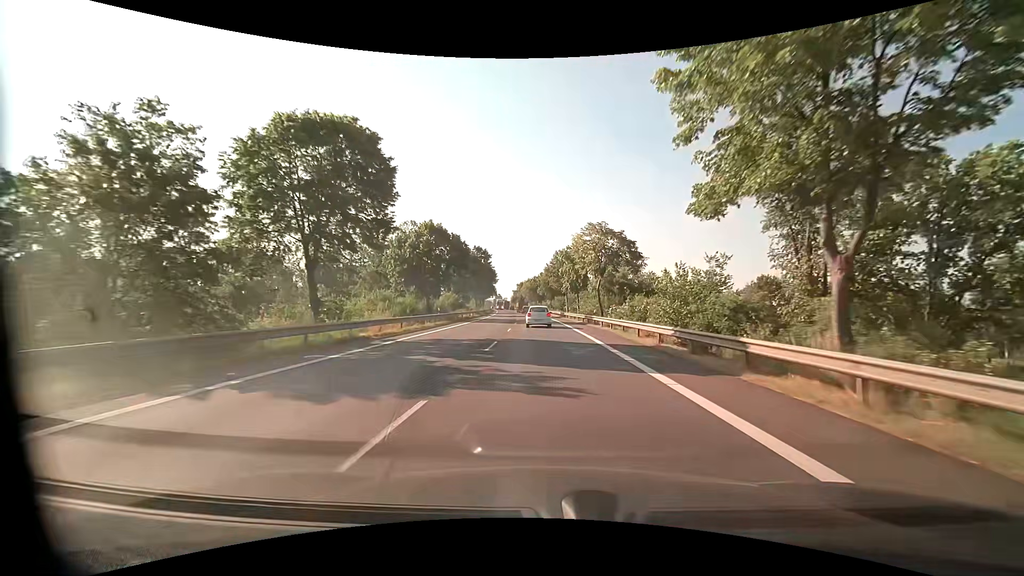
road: primary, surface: asphalt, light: Day
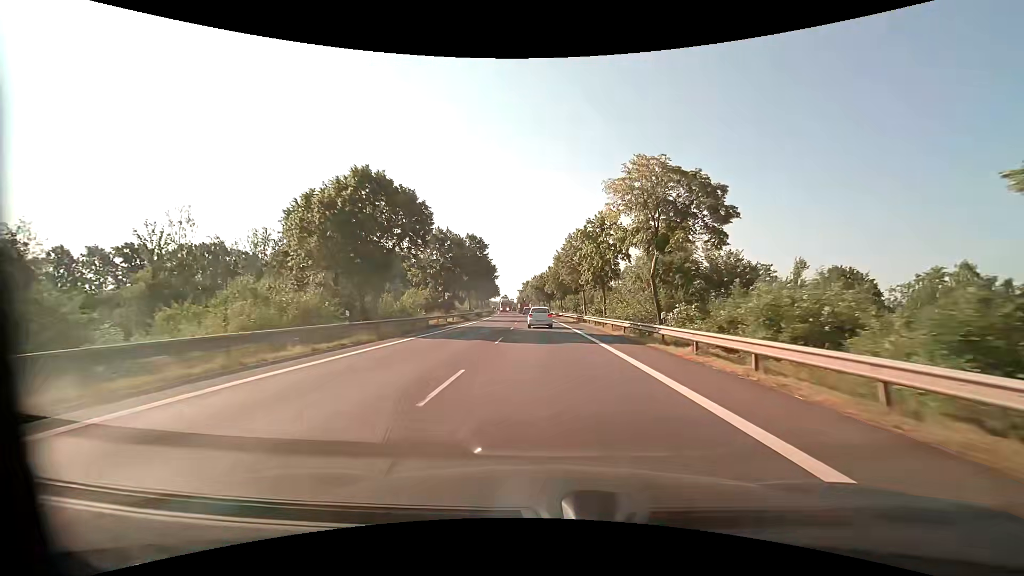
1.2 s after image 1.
(-0.2, +20.5) m; -1°
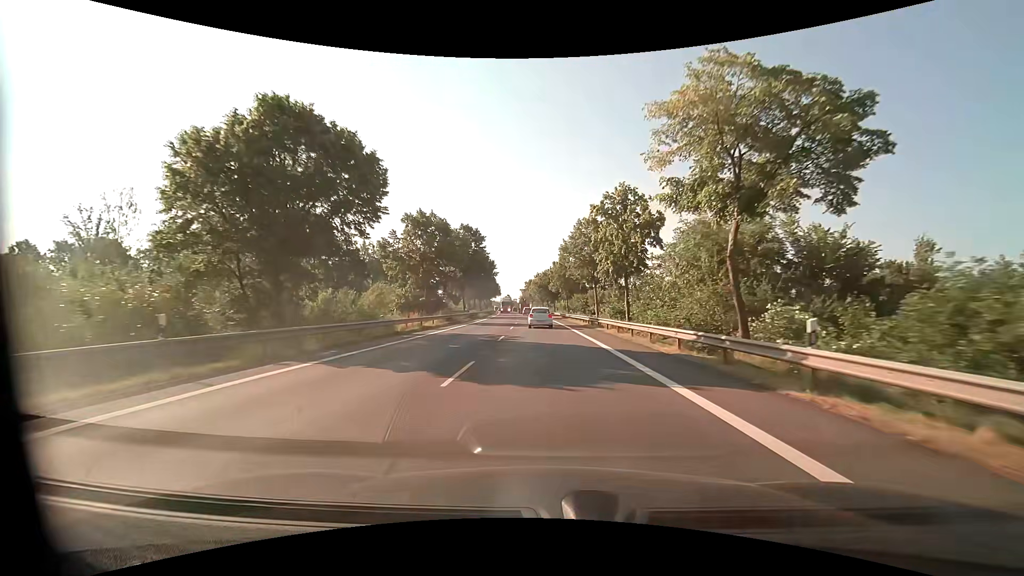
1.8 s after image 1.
(-0.1, +10.3) m; -1°
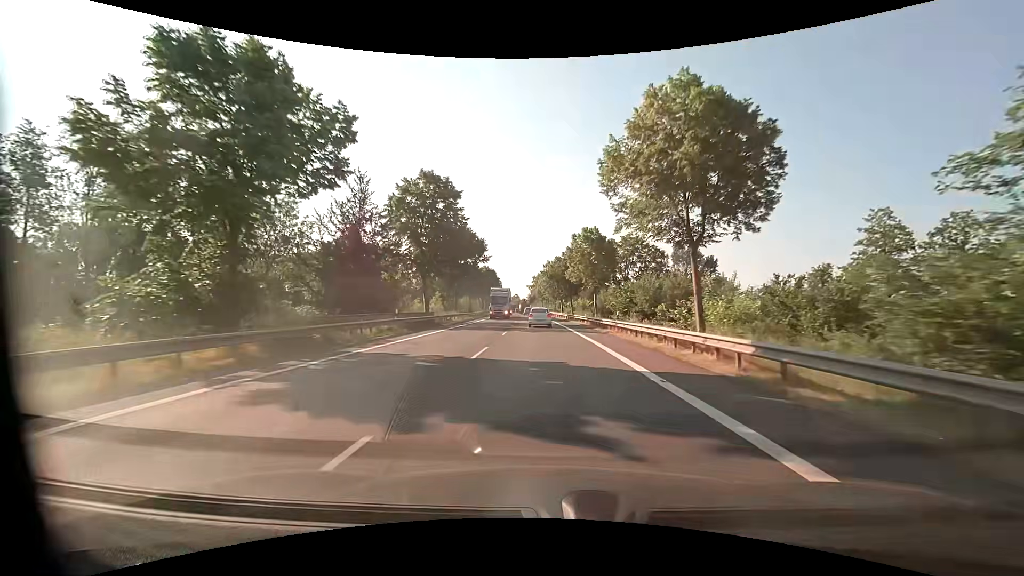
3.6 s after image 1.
(-0.3, +31.5) m; -1°
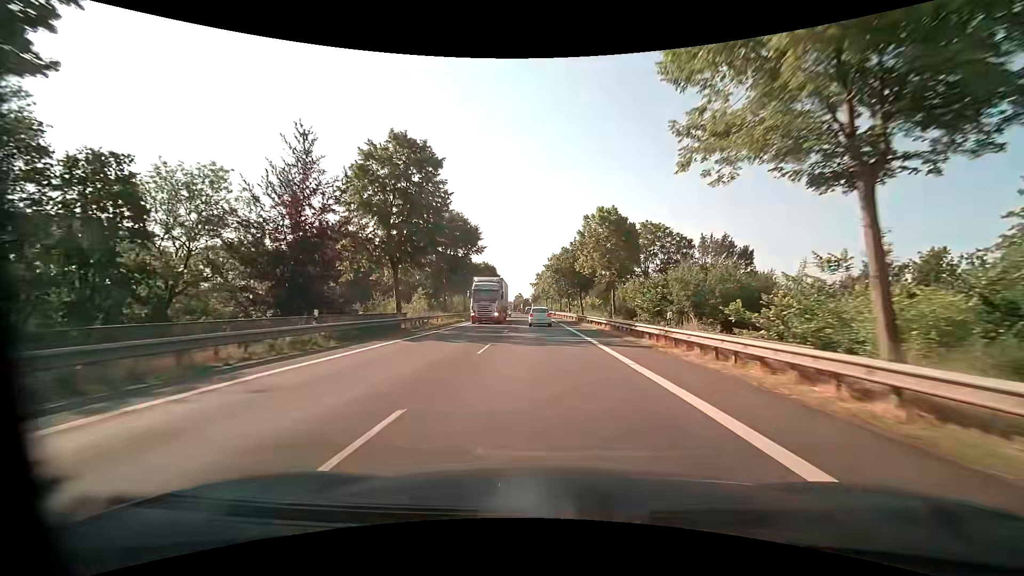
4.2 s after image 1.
(-0.1, +10.7) m; -1°
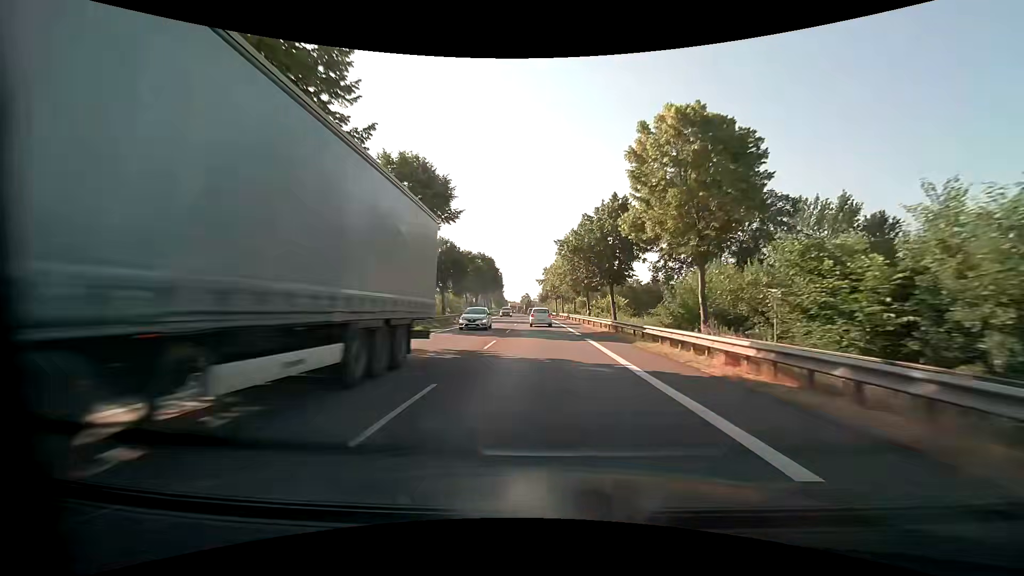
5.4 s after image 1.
(-0.2, +21.9) m; -1°
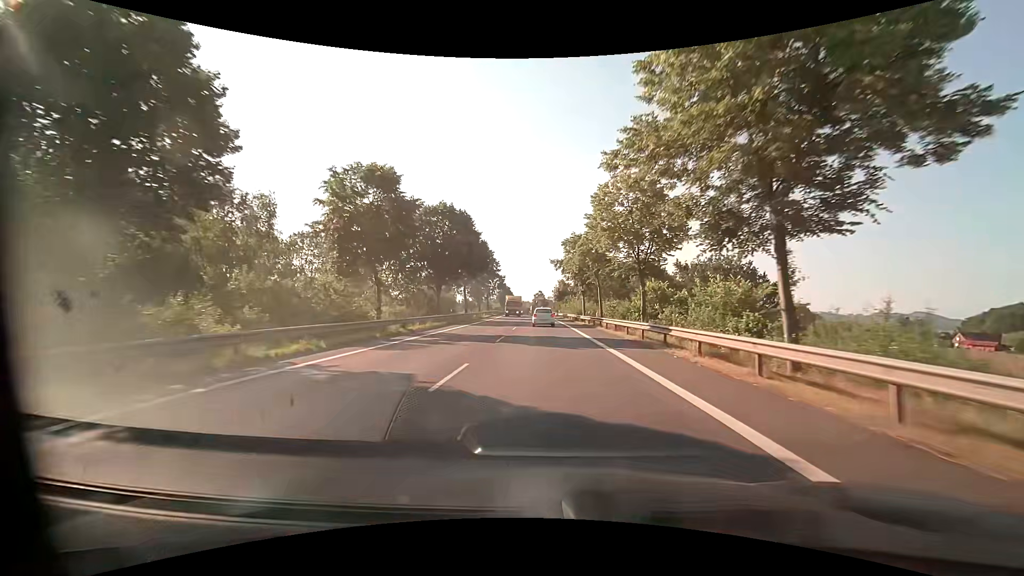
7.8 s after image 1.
(-0.8, +45.2) m; -2°
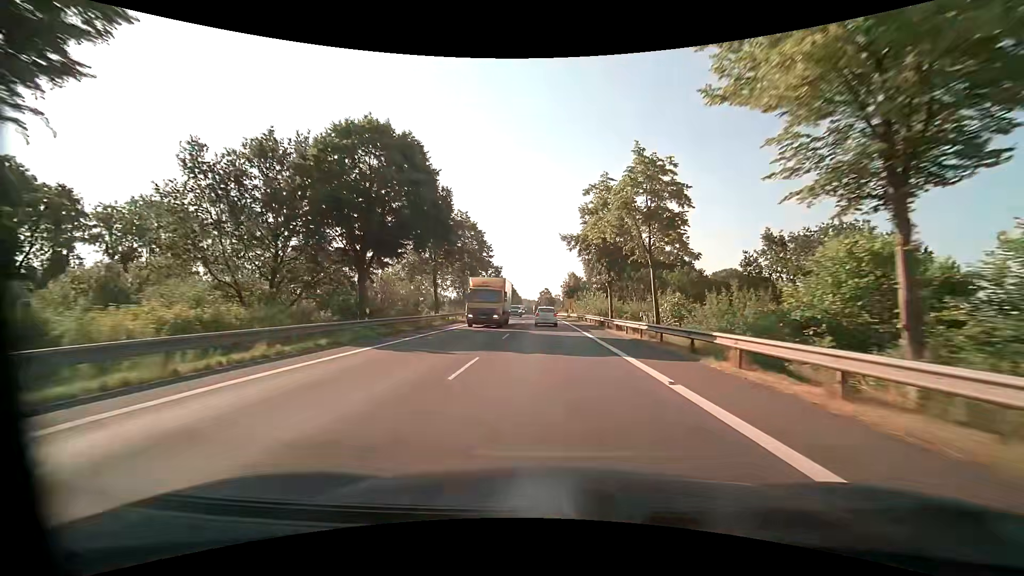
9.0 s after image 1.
(-0.2, +22.8) m; -1°
(0, +10) (0, +20) (0, +30) (0, +40) (0, +50) (0, +60) (0, +70) (-1, +80) (-1, +90) (-1, +100) m
